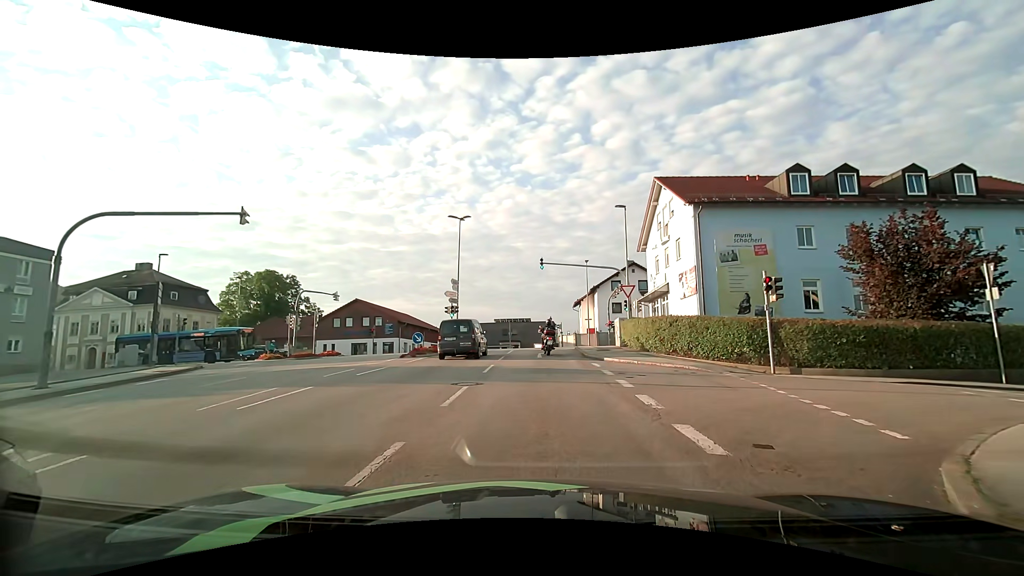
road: tertiary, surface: asphalt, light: Day
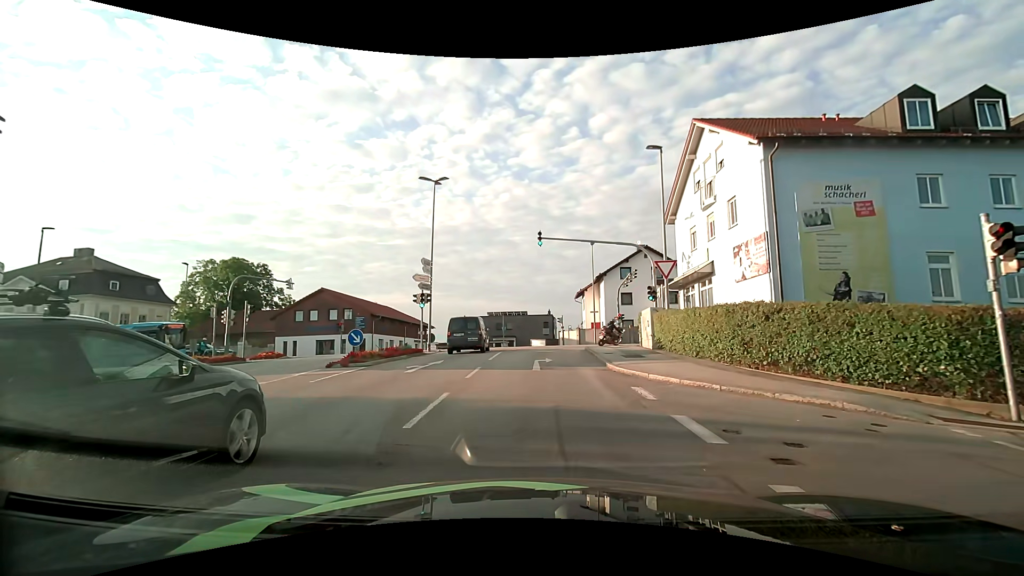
(0.0, +8.8) m; 0°
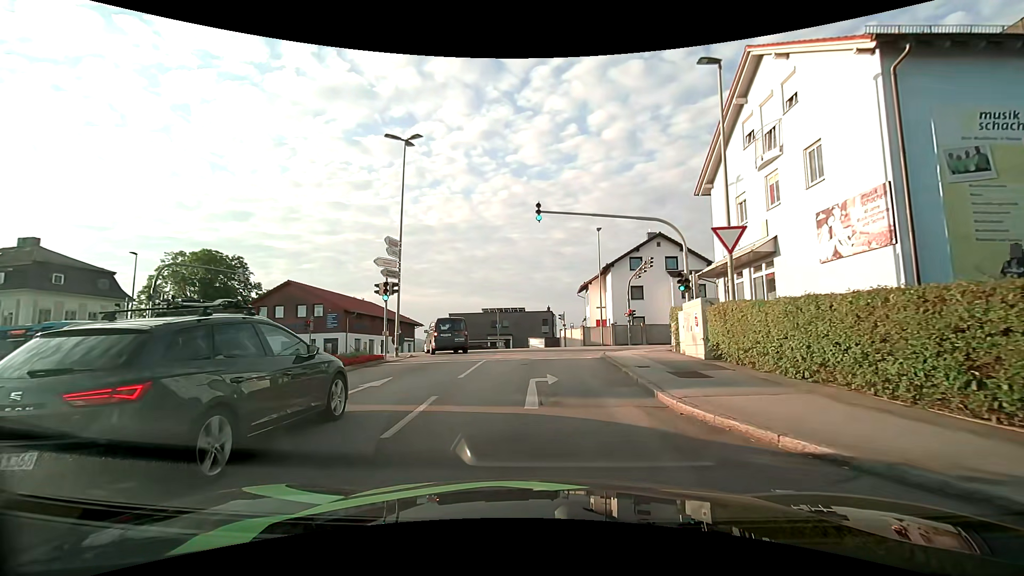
(0.0, +6.5) m; +1°
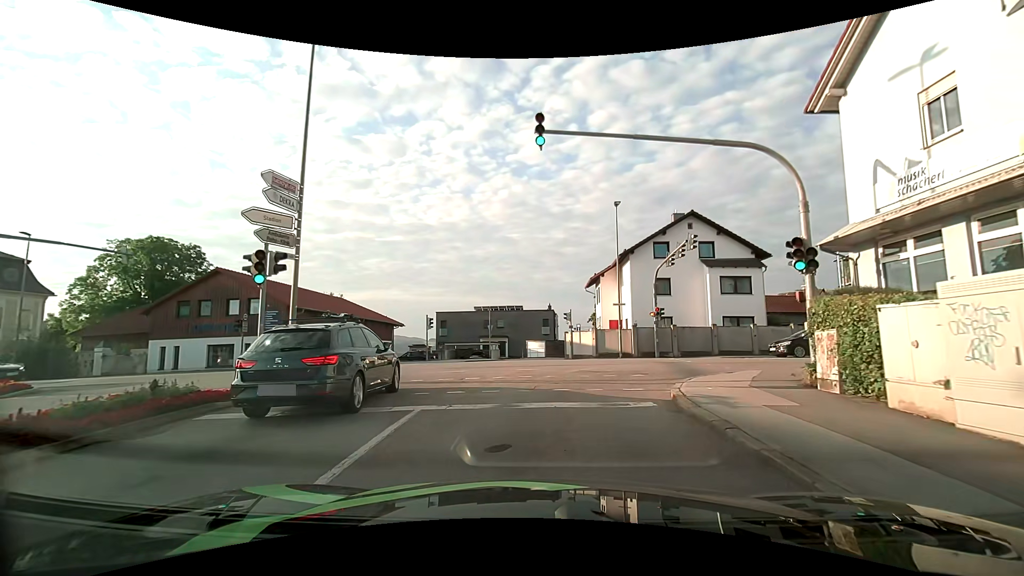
(-0.2, +9.7) m; -1°
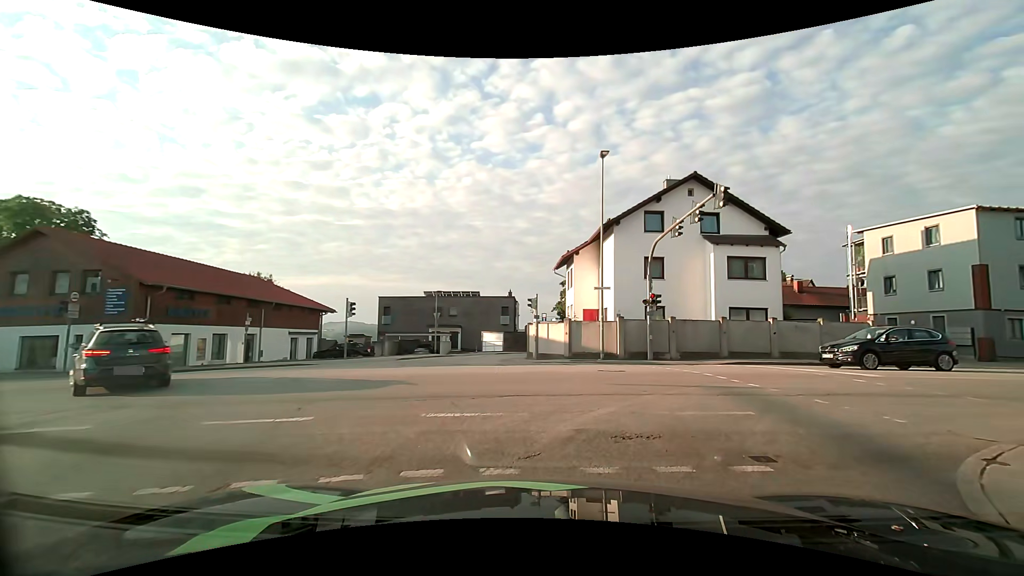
(0.0, +8.8) m; +4°
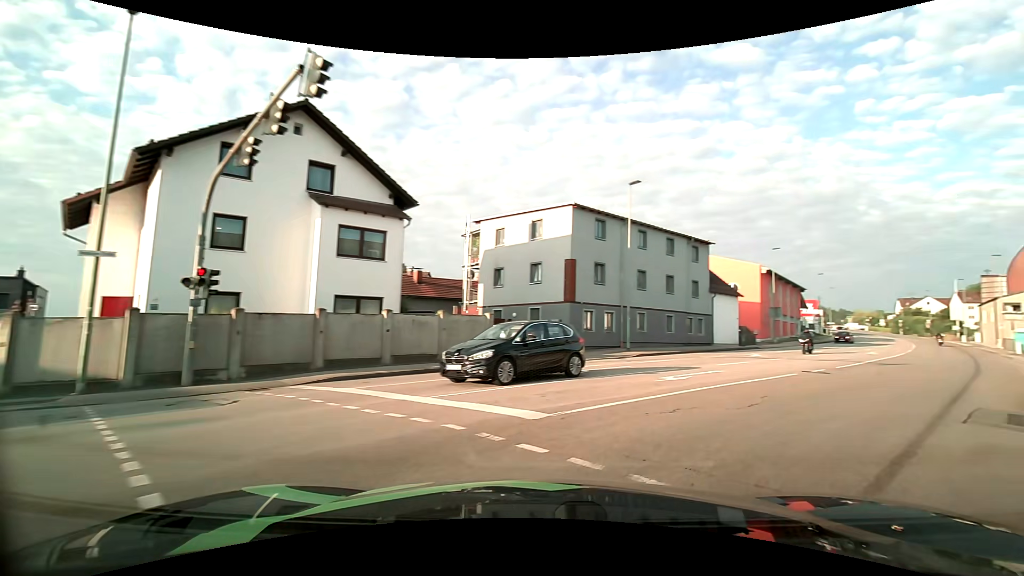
(+2.7, +8.9) m; +40°
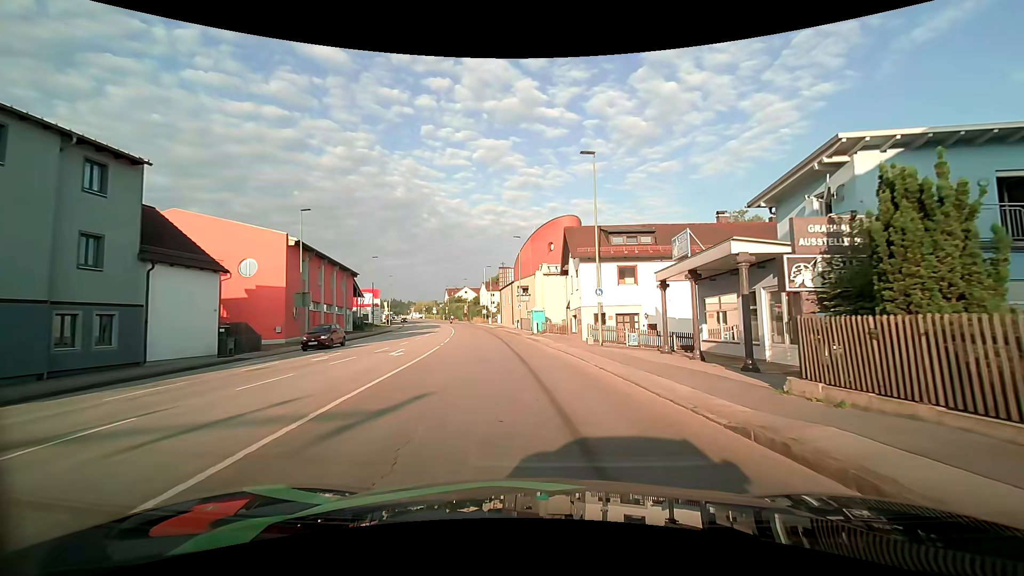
(+11.0, +16.7) m; +46°
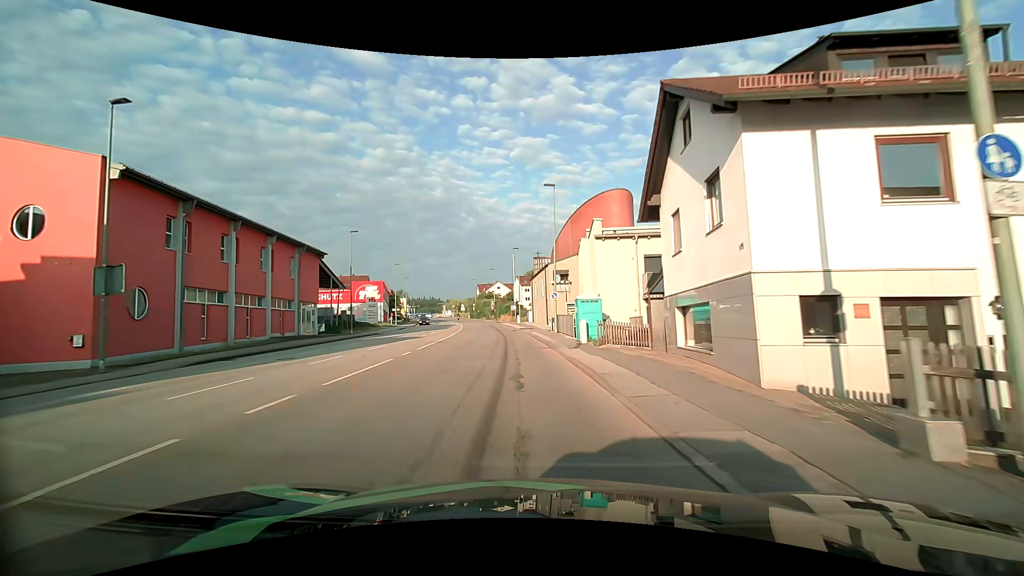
(-0.4, +20.9) m; -5°
(0, +10) (-1, +20) (-1, +30) (-2, +40) (-3, +50) (-5, +60) (-6, +70) (-8, +79) (-10, +89) (-12, +99) m
